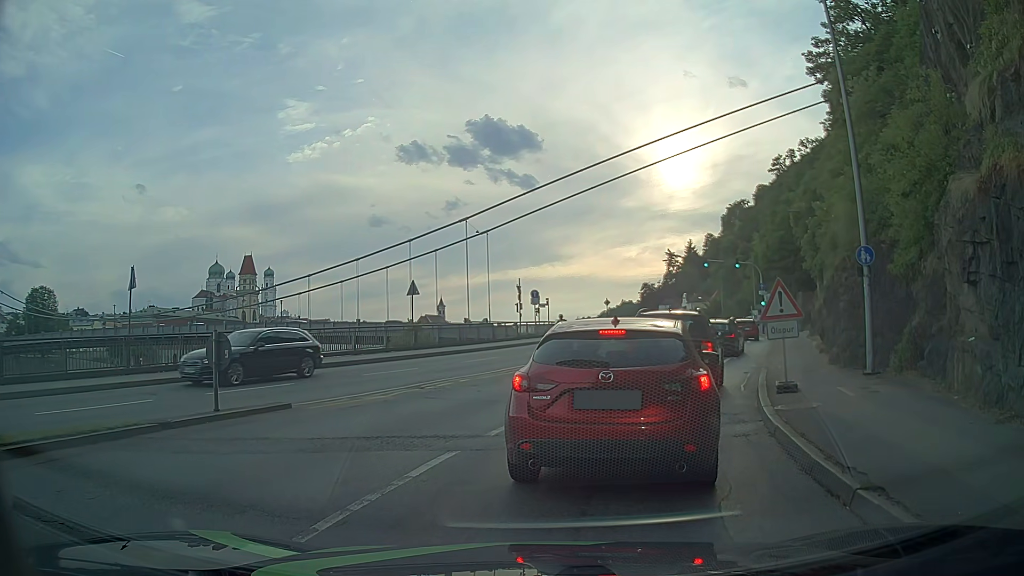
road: primary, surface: asphalt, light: Day
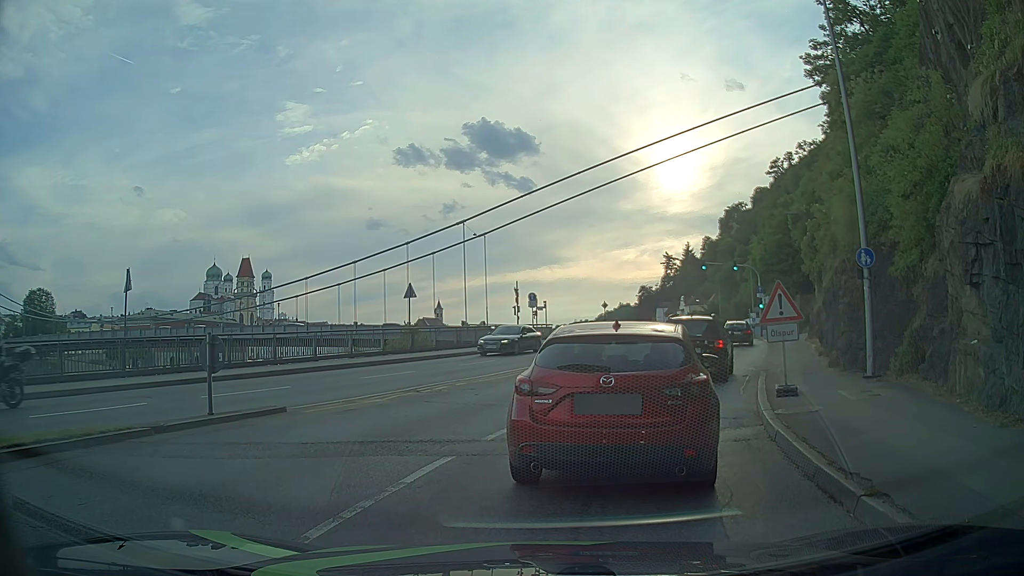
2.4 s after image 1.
(0.0, +0.2) m; 0°
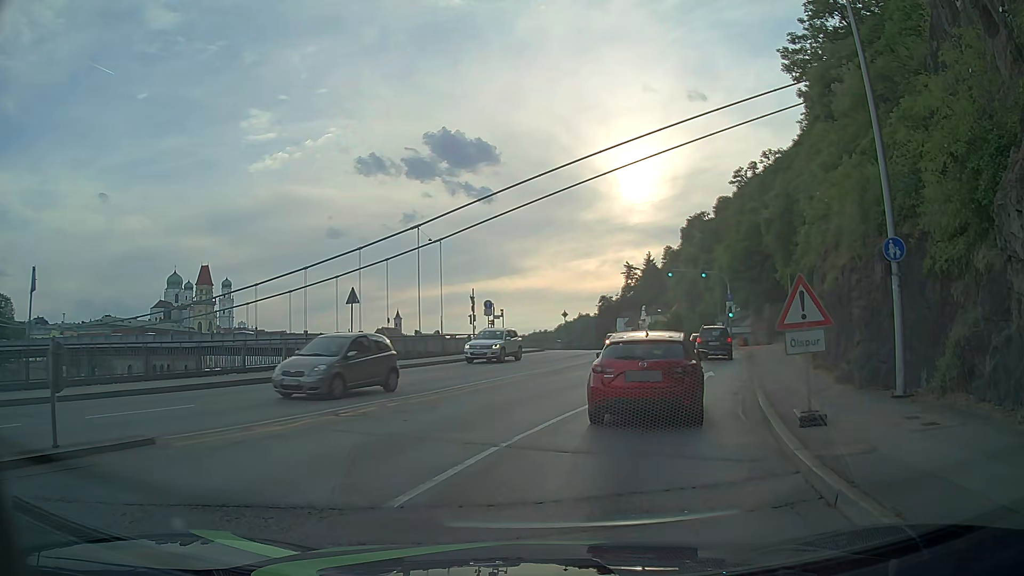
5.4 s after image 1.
(+0.2, +3.3) m; +5°
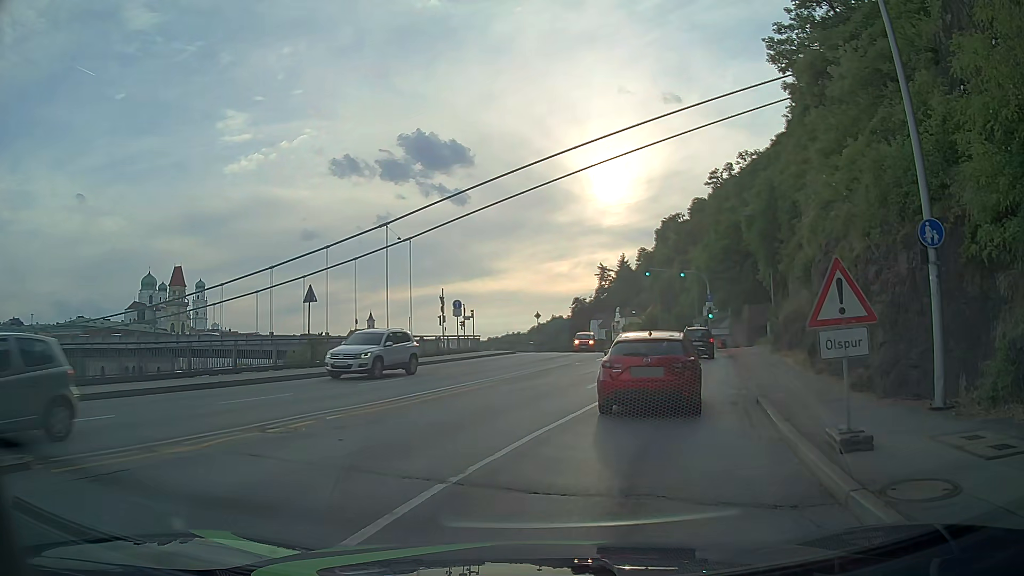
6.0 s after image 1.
(0.0, +2.3) m; +3°
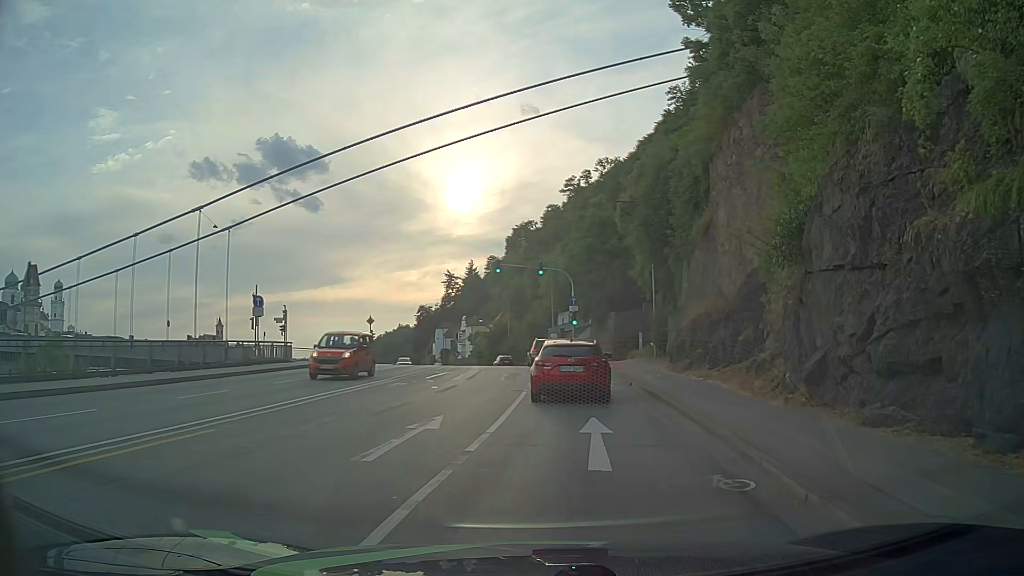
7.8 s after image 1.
(+0.8, +10.1) m; +12°
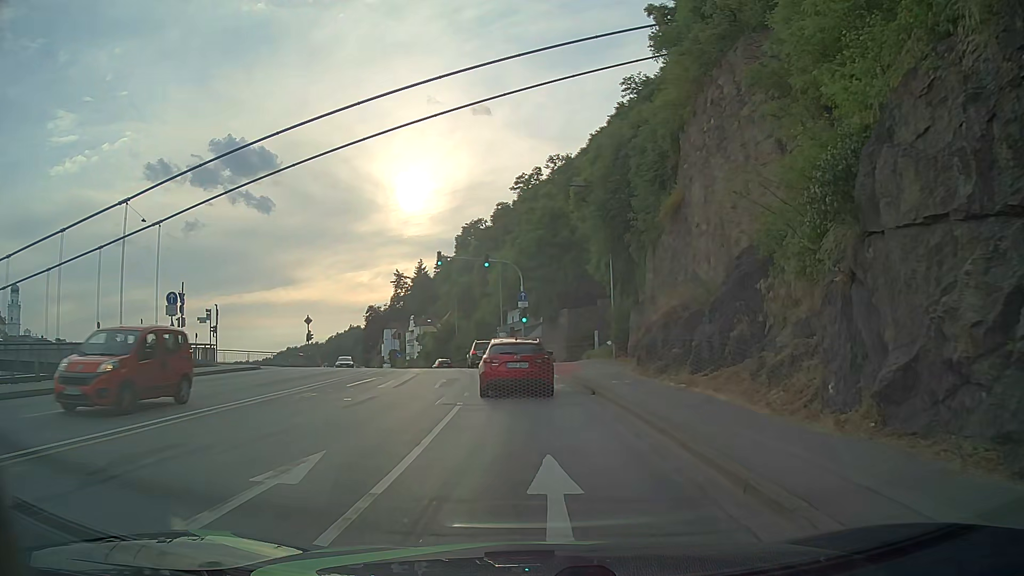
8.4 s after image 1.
(+0.2, +4.3) m; +4°
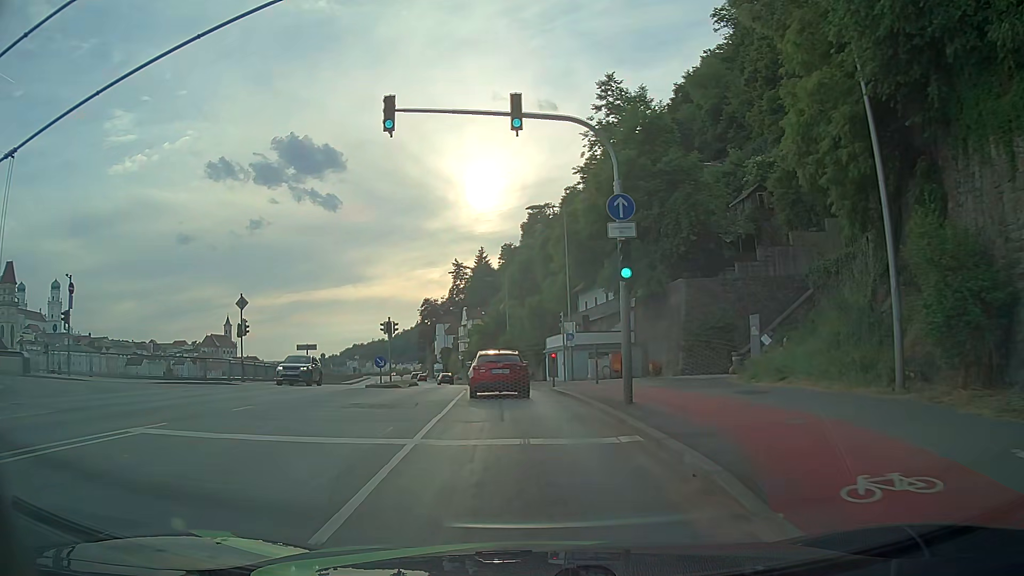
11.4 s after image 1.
(-0.7, +26.4) m; -5°
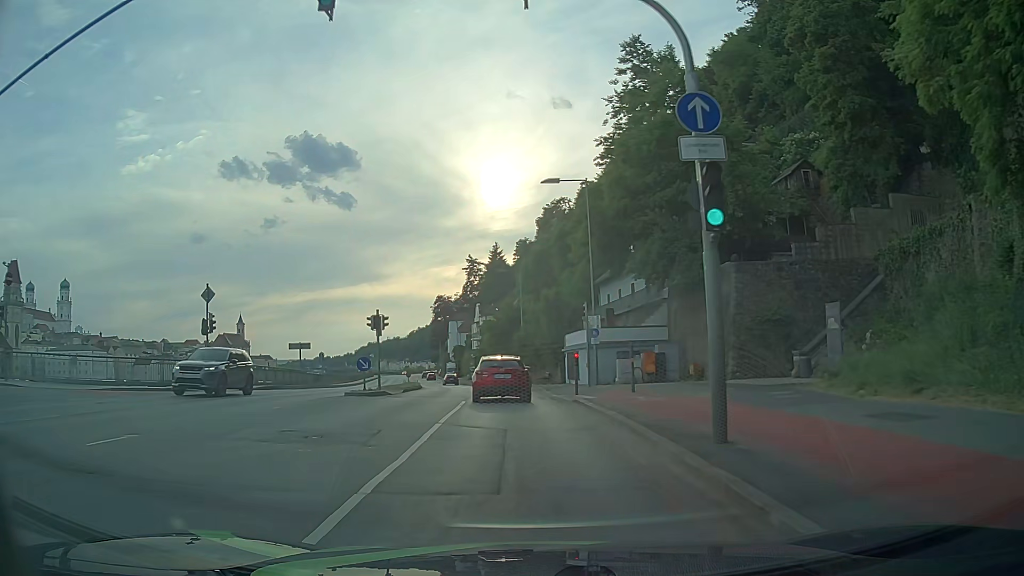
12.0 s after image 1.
(-0.1, +5.9) m; -2°
(0, +10) (-1, +20) (-1, +30) (-2, +40) (-4, +50) (-5, +60) (-7, +70) (-9, +79) (-11, +89) (-13, +99) m
